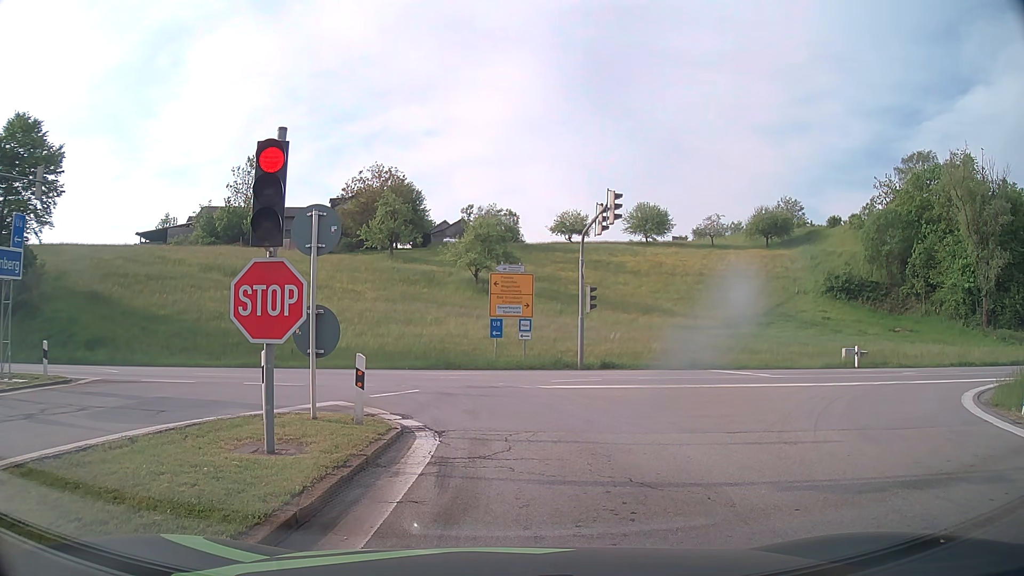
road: motorway_link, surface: asphalt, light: Day
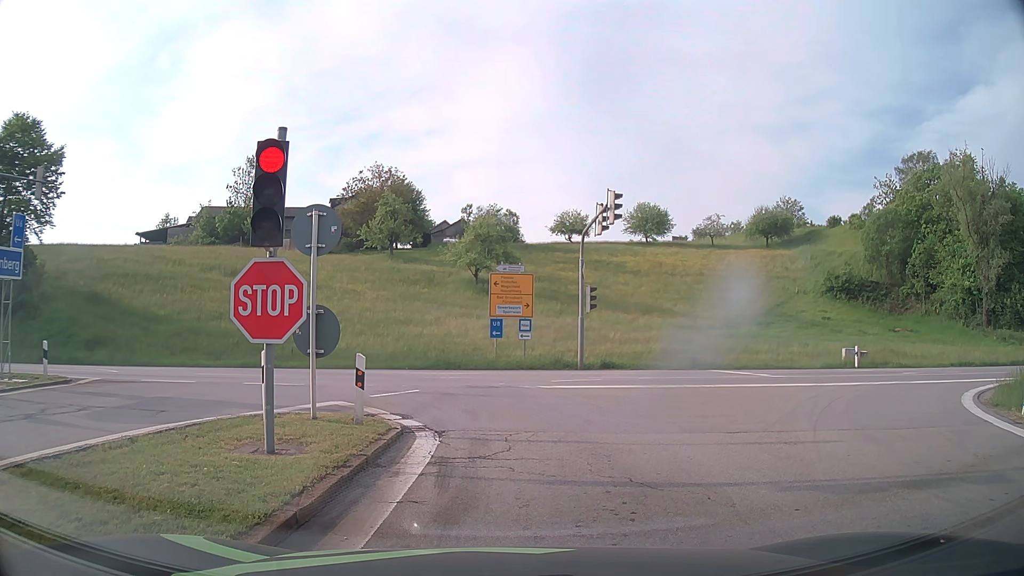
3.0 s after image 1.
(0.0, 0.0) m; 0°
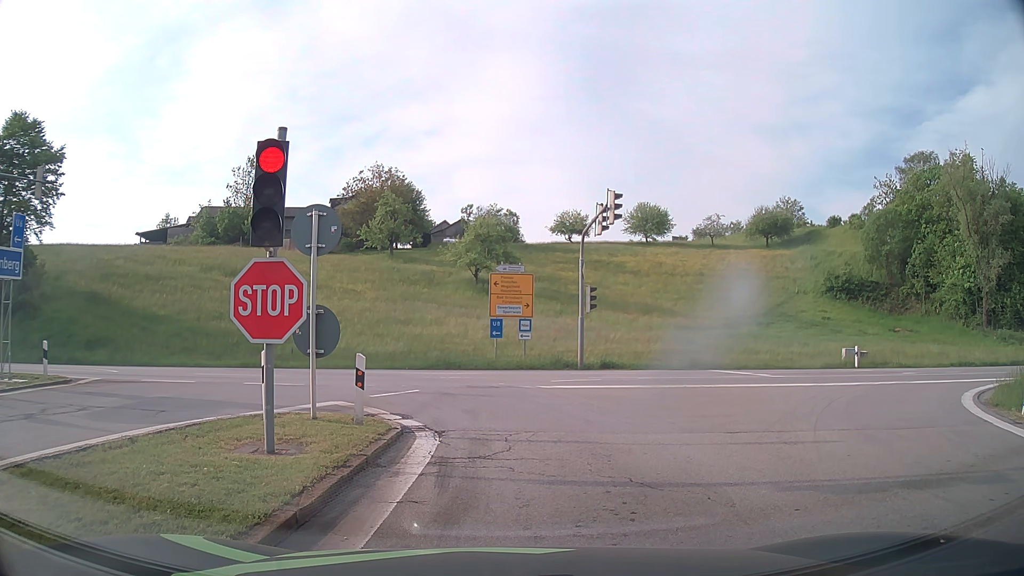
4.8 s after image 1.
(0.0, 0.0) m; 0°
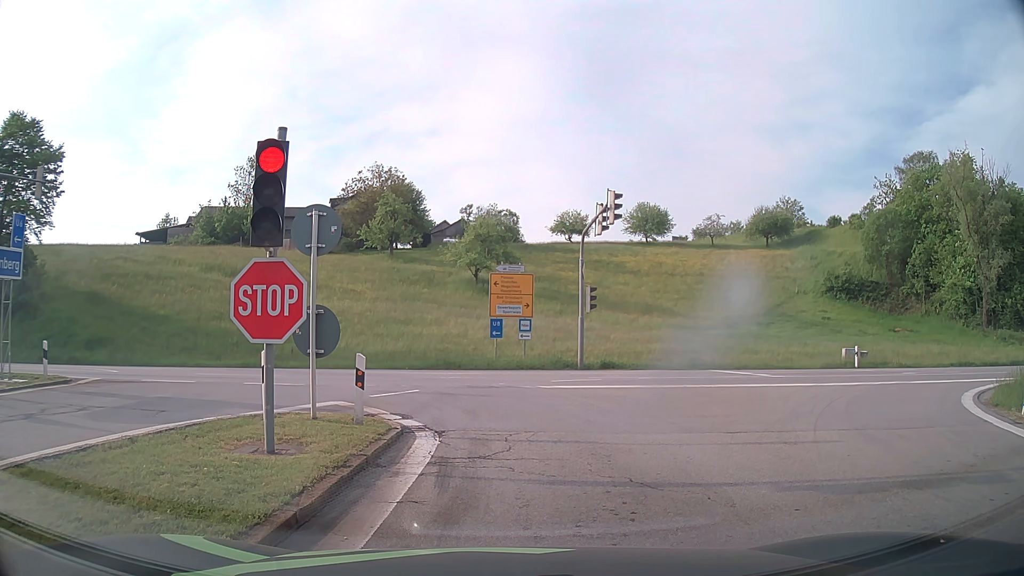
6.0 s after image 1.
(0.0, 0.0) m; 0°
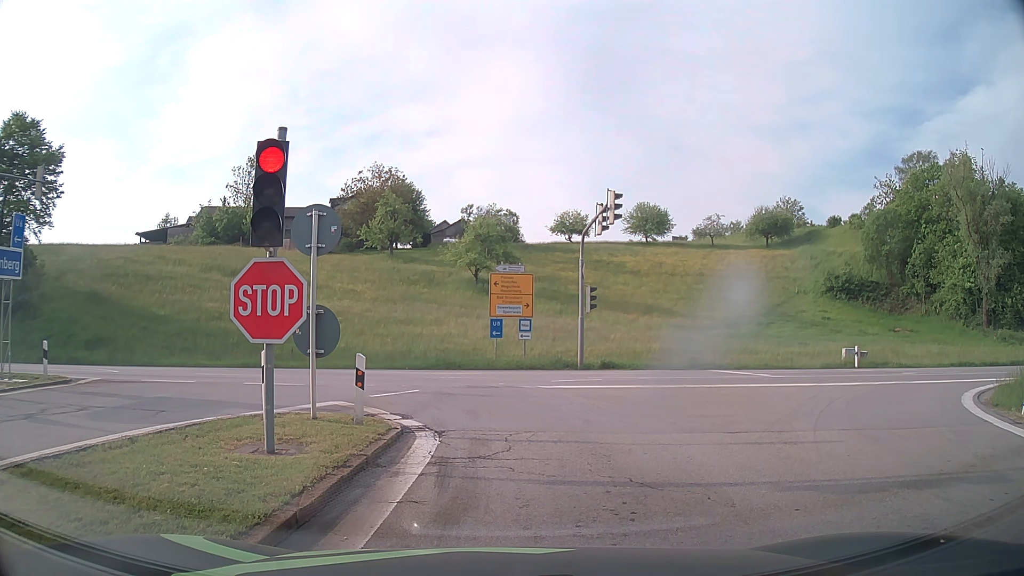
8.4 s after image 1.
(0.0, 0.0) m; 0°
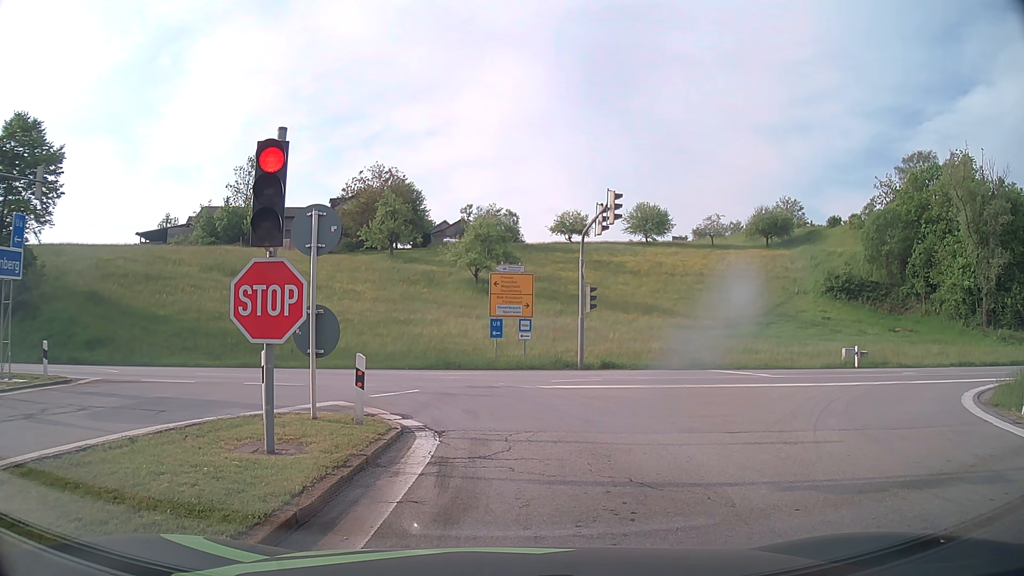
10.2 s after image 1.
(0.0, 0.0) m; 0°
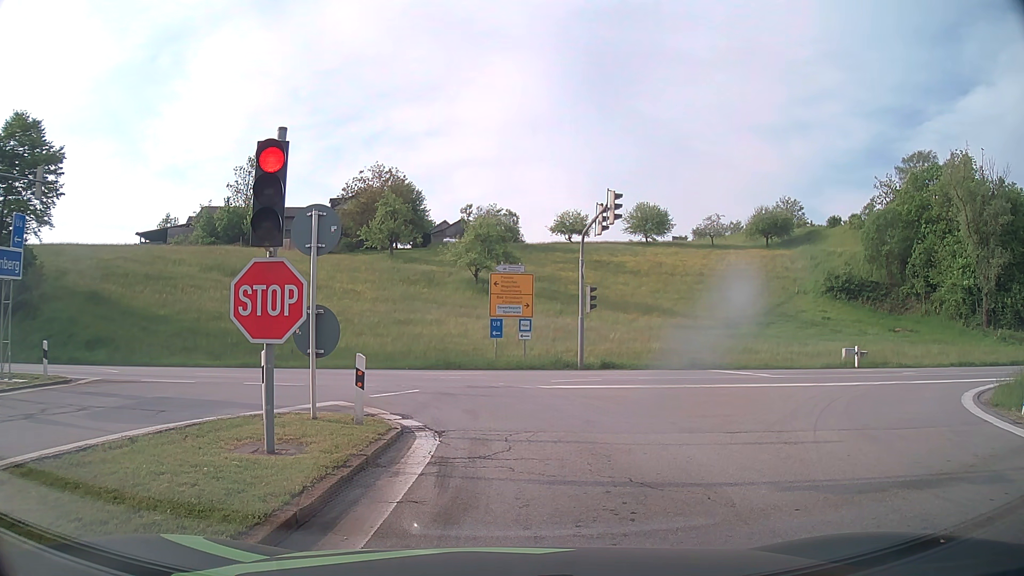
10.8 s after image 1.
(0.0, 0.0) m; 0°
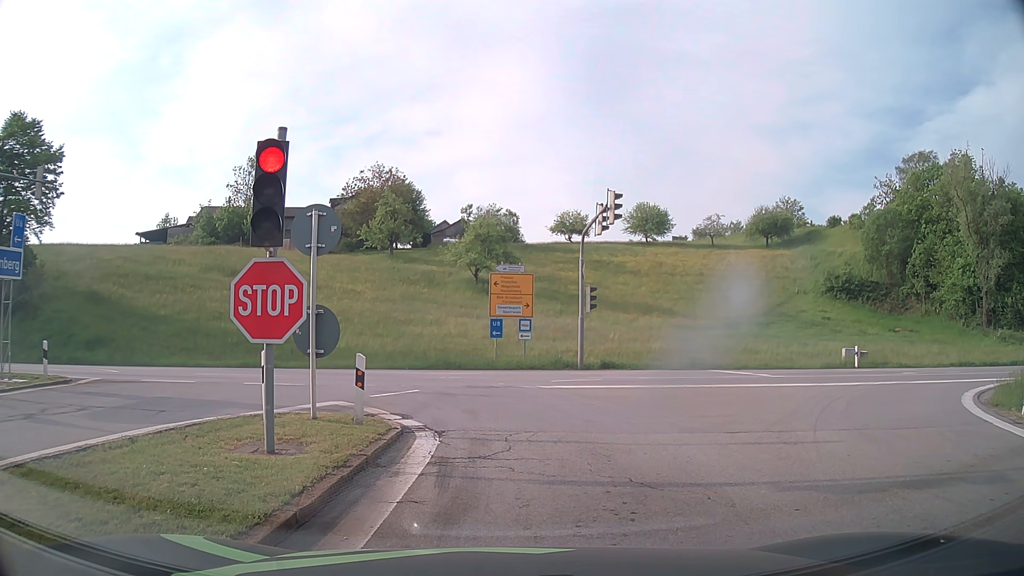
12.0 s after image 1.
(0.0, 0.0) m; 0°
(0, +10) (-4, +19) (-13, +24) (-22, +26) (-32, +26) (-42, +26) (-52, +26) (-62, +26) (-72, +26) (-82, +26) m
